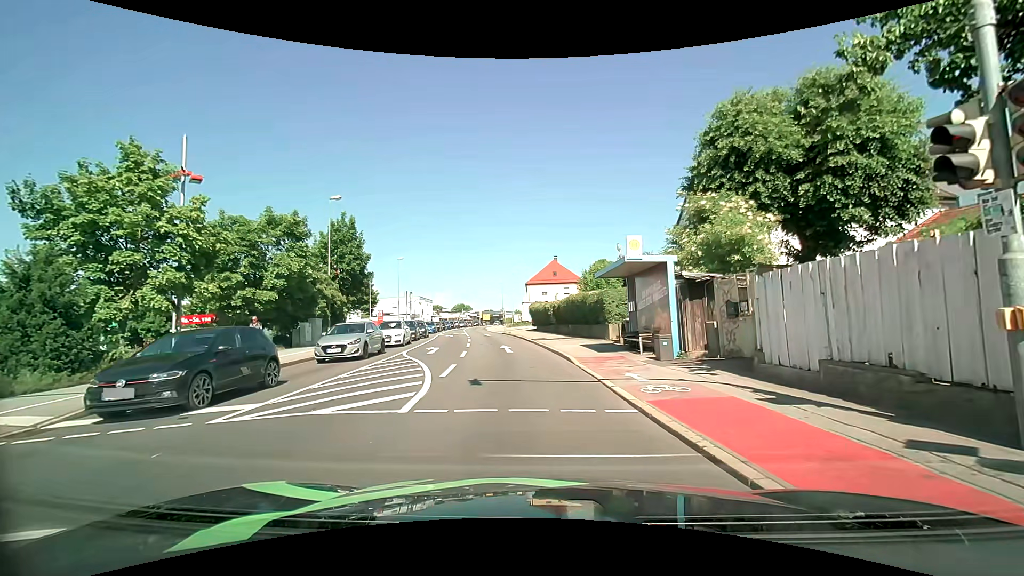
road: tertiary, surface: asphalt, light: Day
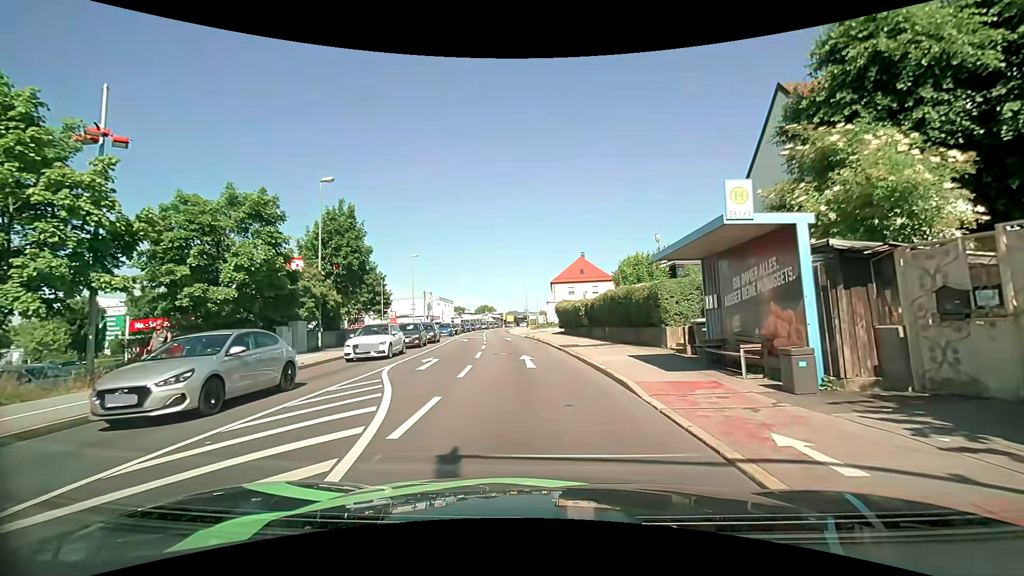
(-0.4, +6.0) m; -4°
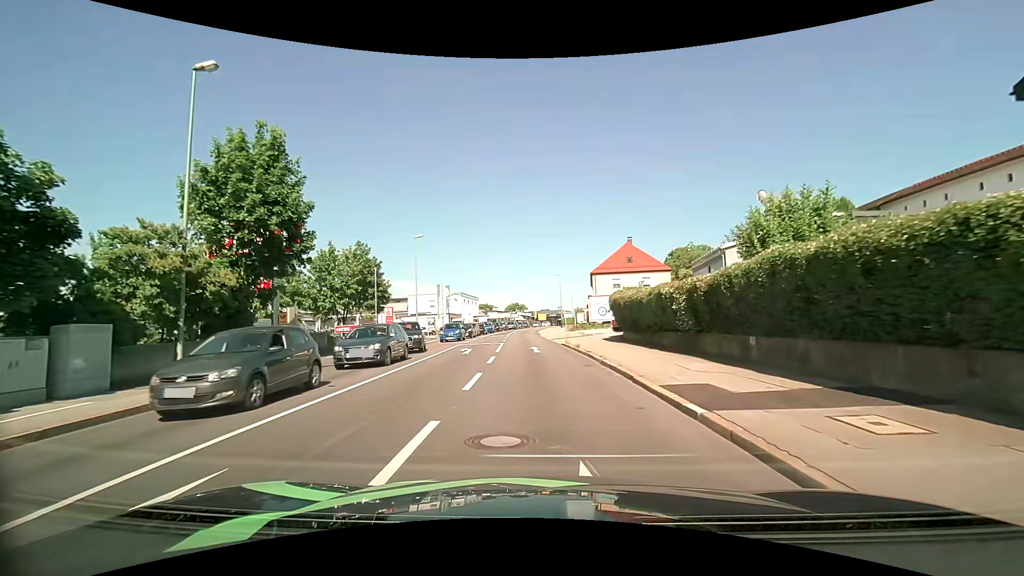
(-0.7, +14.6) m; -5°
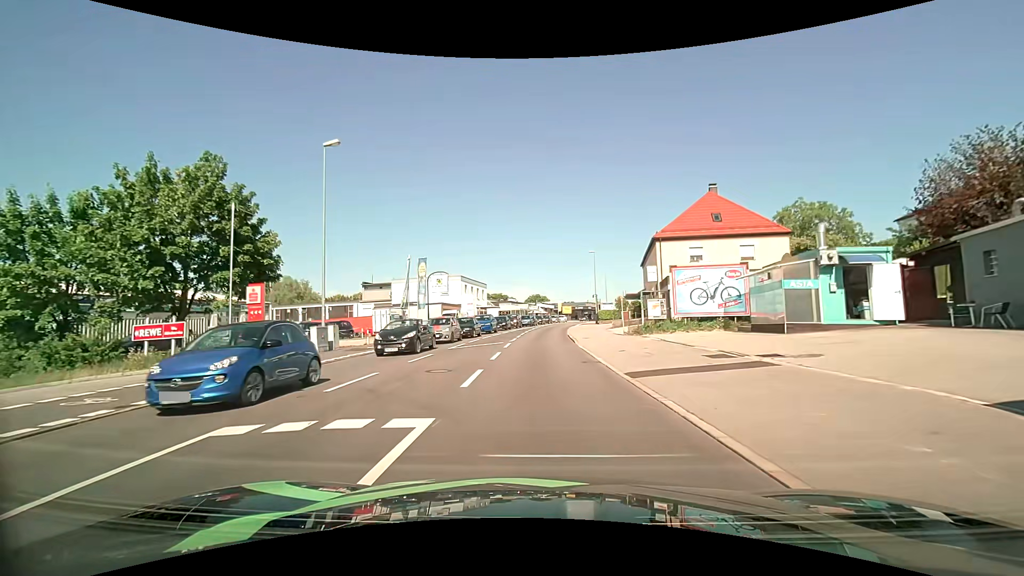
(-0.5, +25.4) m; -3°
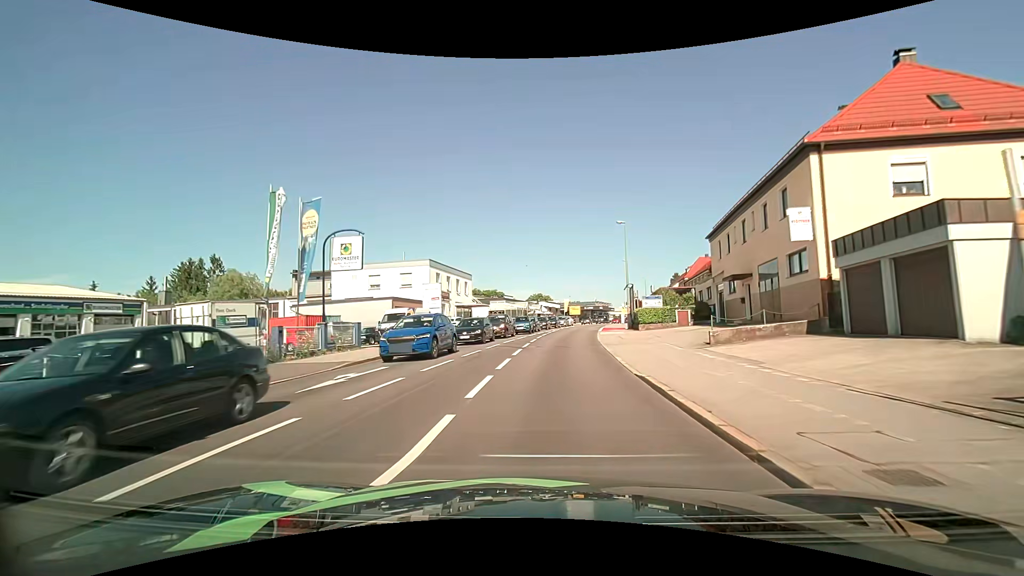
(-0.1, +23.1) m; 0°
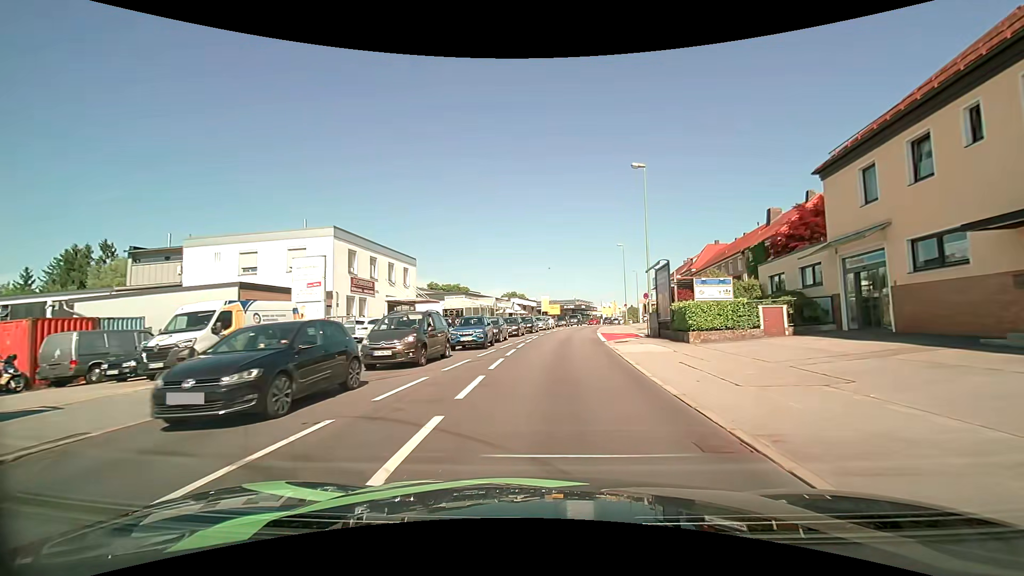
(+0.4, +18.4) m; +3°
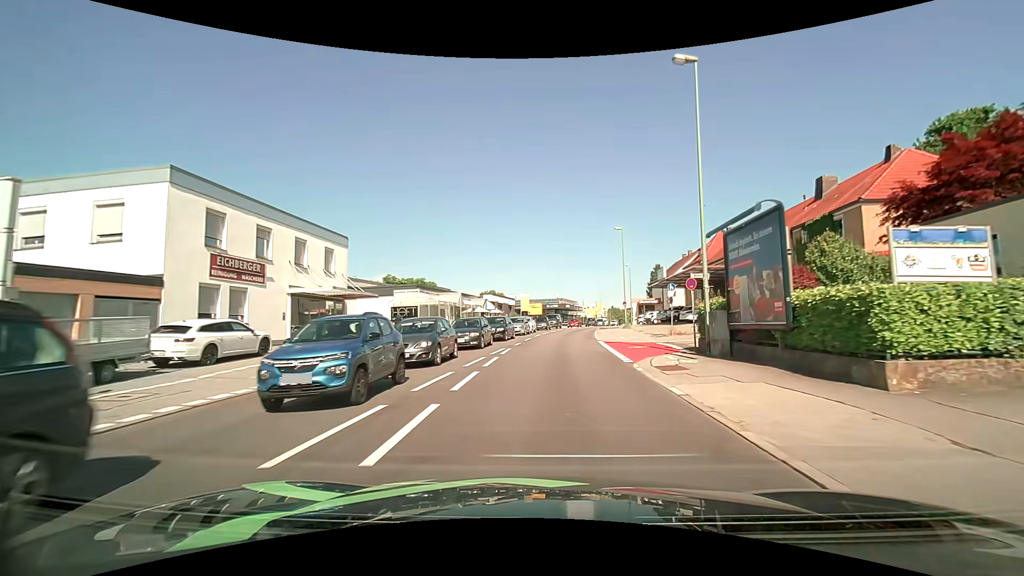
(+0.3, +12.7) m; +2°
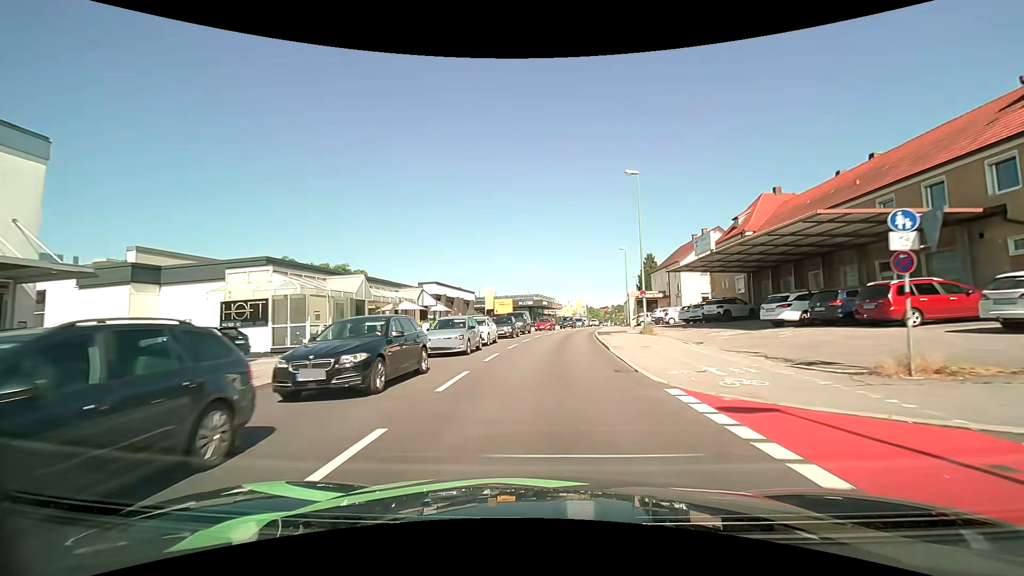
(+0.5, +19.8) m; +3°
(0, +10) (0, +20) (+1, +30) (+2, +40) (+3, +50) (+5, +60) (+7, +70) (+9, +79) (+11, +89) (+13, +99) m
